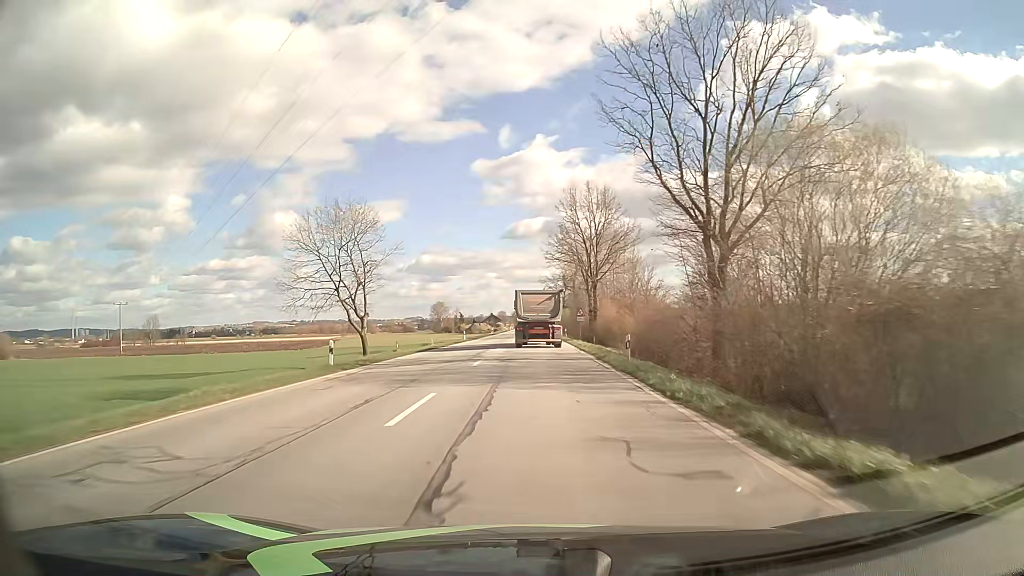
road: primary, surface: asphalt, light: Day
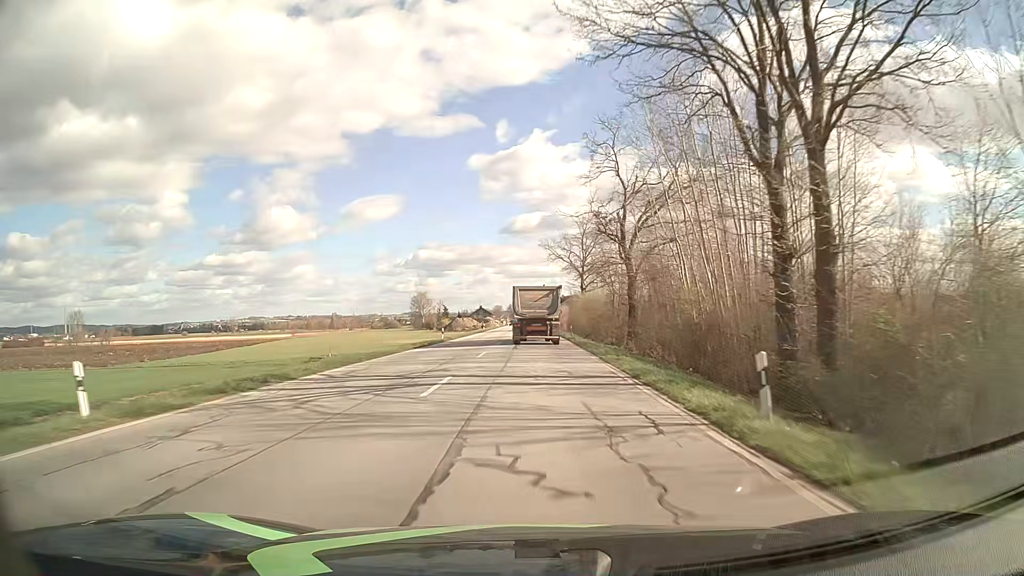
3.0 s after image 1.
(0.0, +58.2) m; 0°
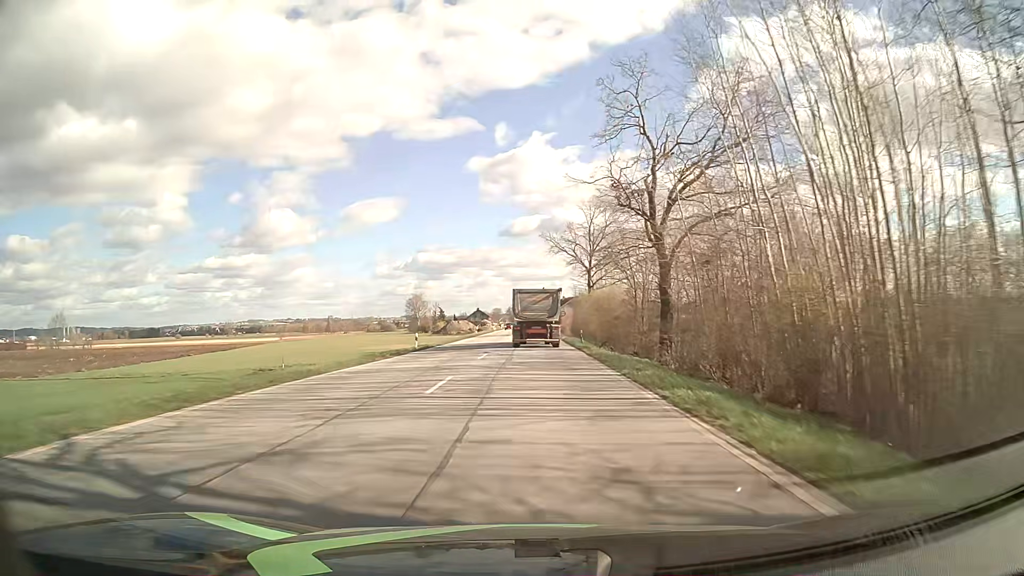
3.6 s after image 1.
(0.0, +11.6) m; 0°
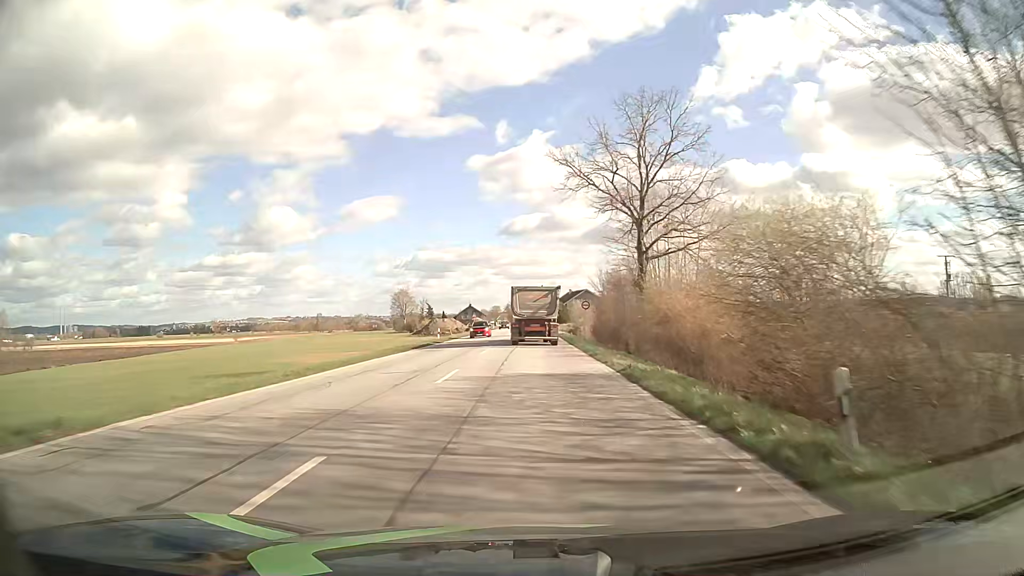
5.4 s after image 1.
(0.0, +34.8) m; 0°
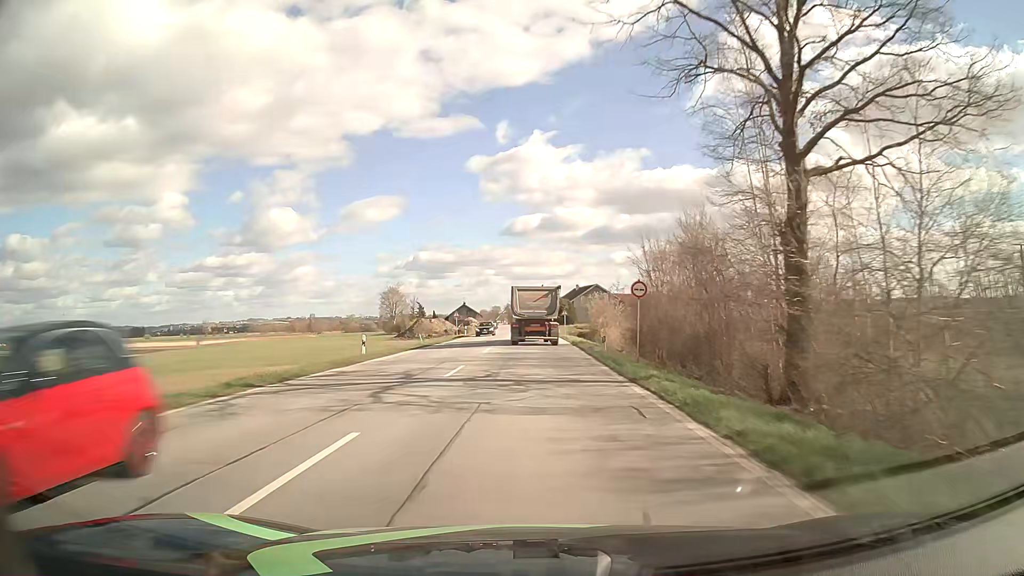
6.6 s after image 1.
(0.0, +23.2) m; 0°
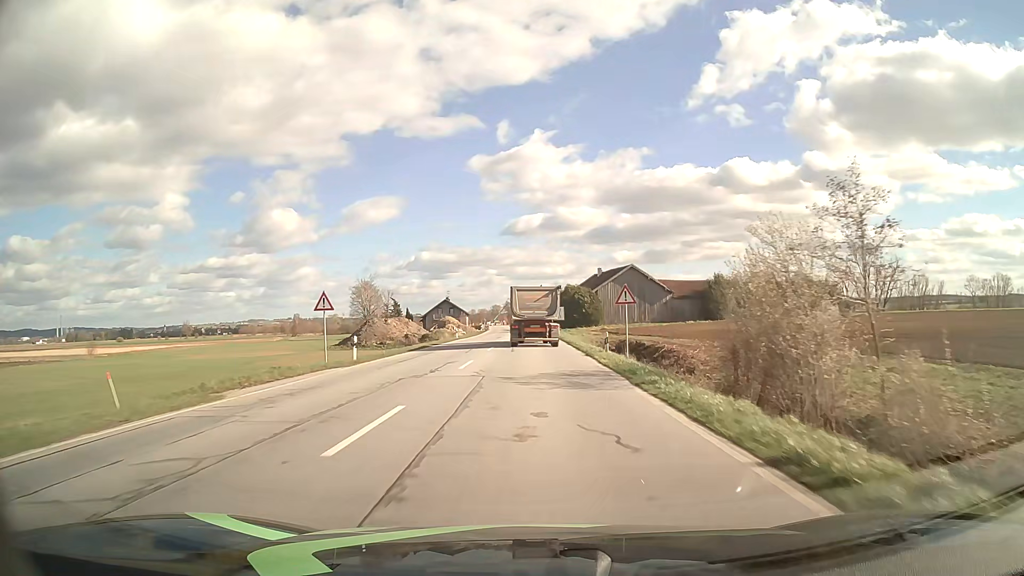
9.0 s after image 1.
(-0.1, +46.2) m; 0°
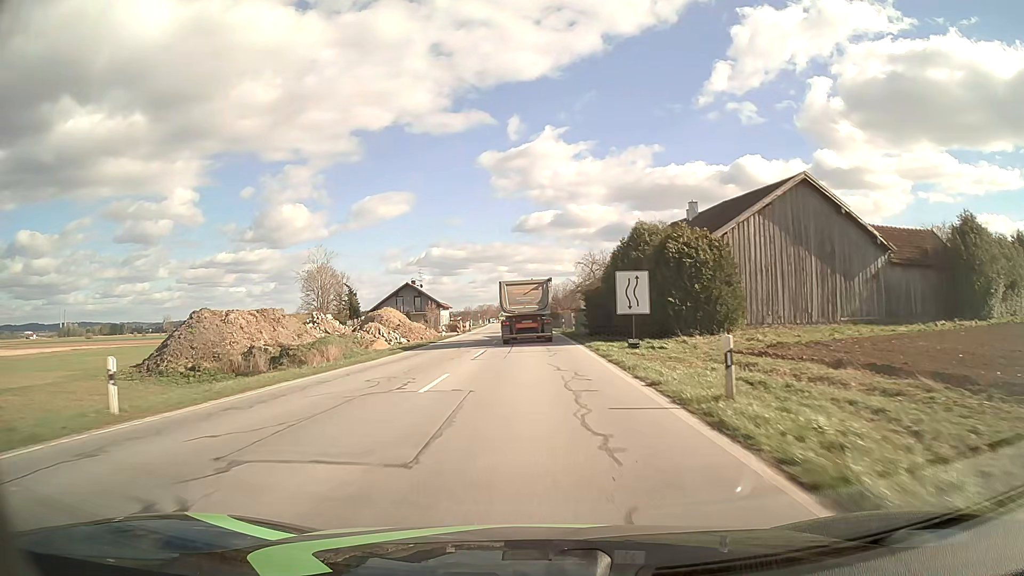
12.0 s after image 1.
(-0.3, +56.1) m; -1°
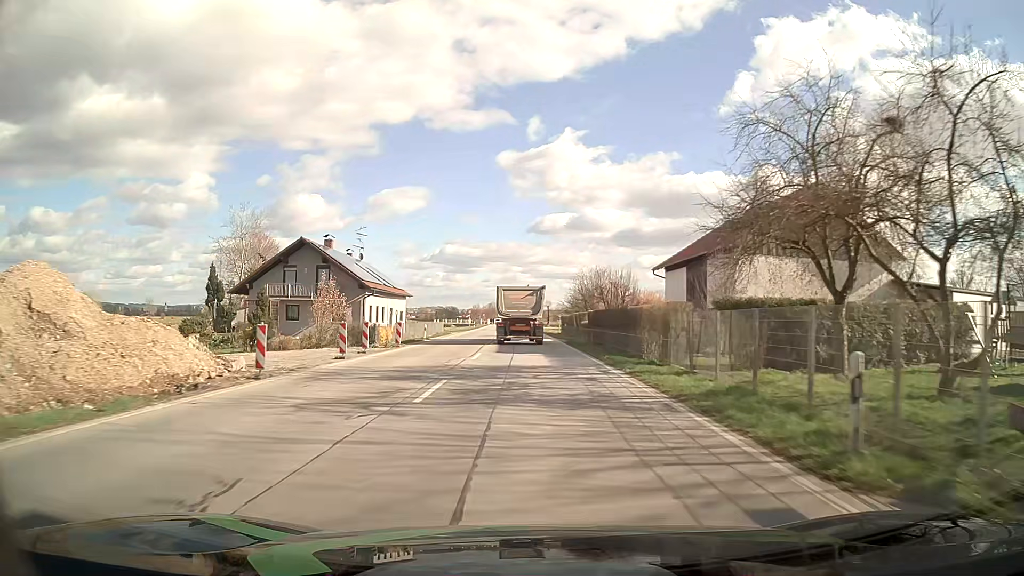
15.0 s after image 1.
(-0.6, +49.8) m; -1°
(0, +10) (0, +20) (0, +30) (-1, +40) (-1, +50) (-1, +60) (-2, +70) (-2, +80) (-2, +90) (-3, +100) m
